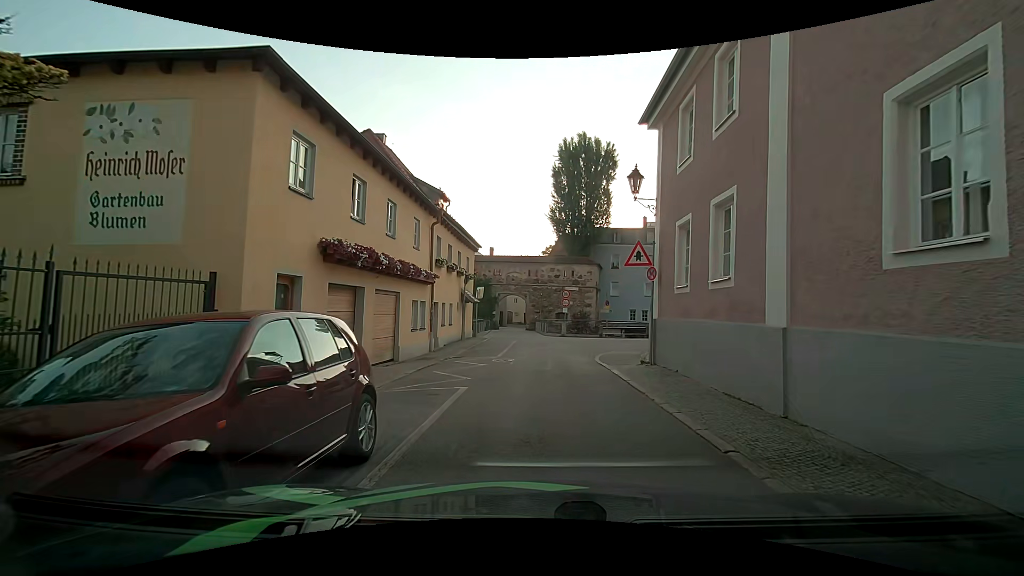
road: residential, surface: asphalt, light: Day
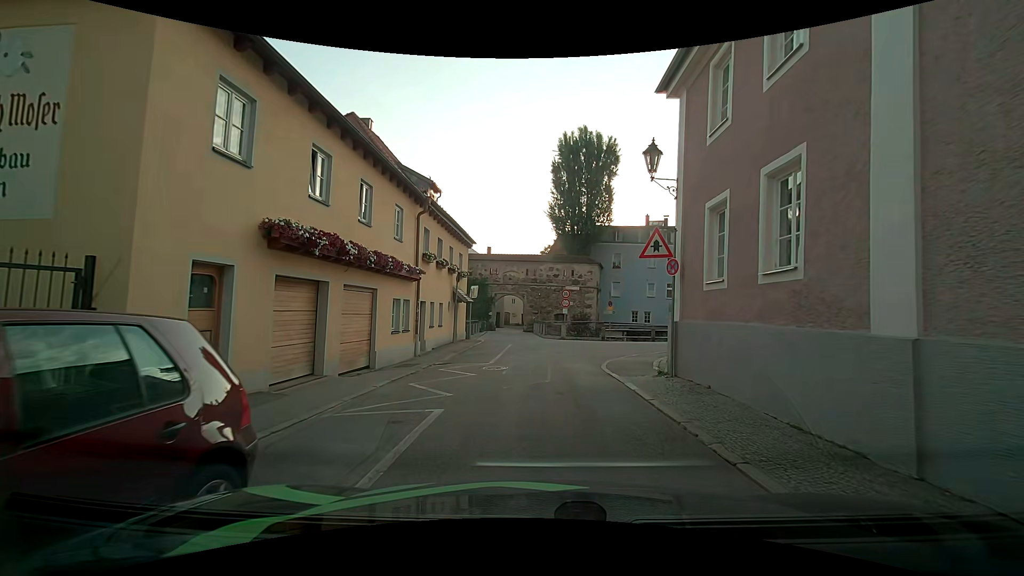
(0.0, +2.3) m; +1°
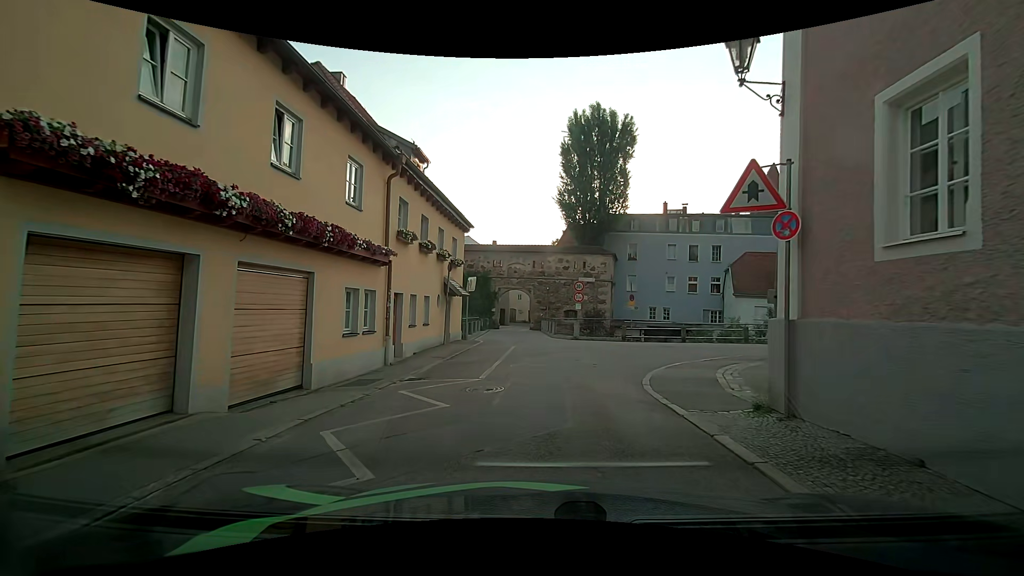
(-0.1, +4.8) m; -2°
